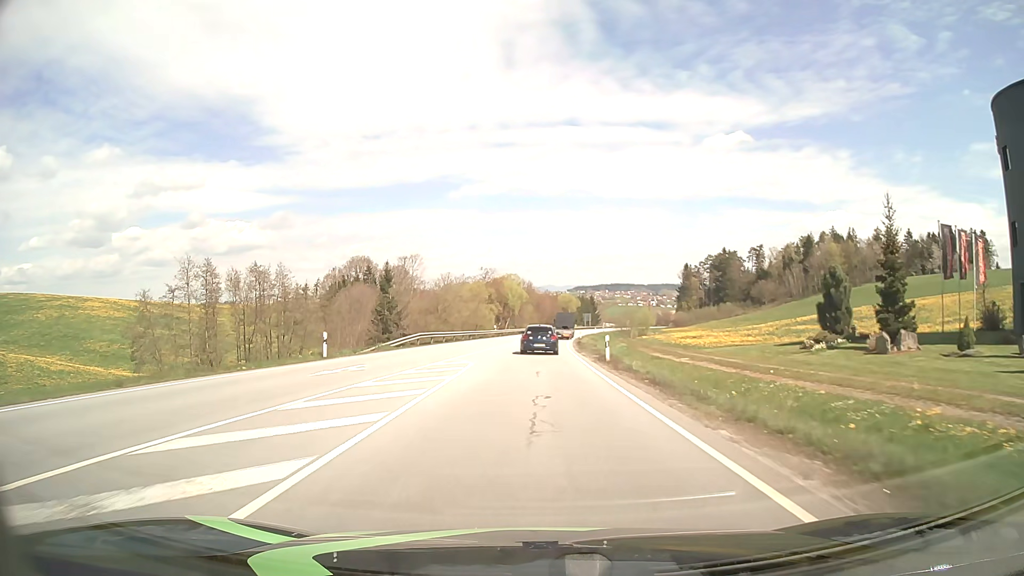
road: primary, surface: asphalt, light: Day
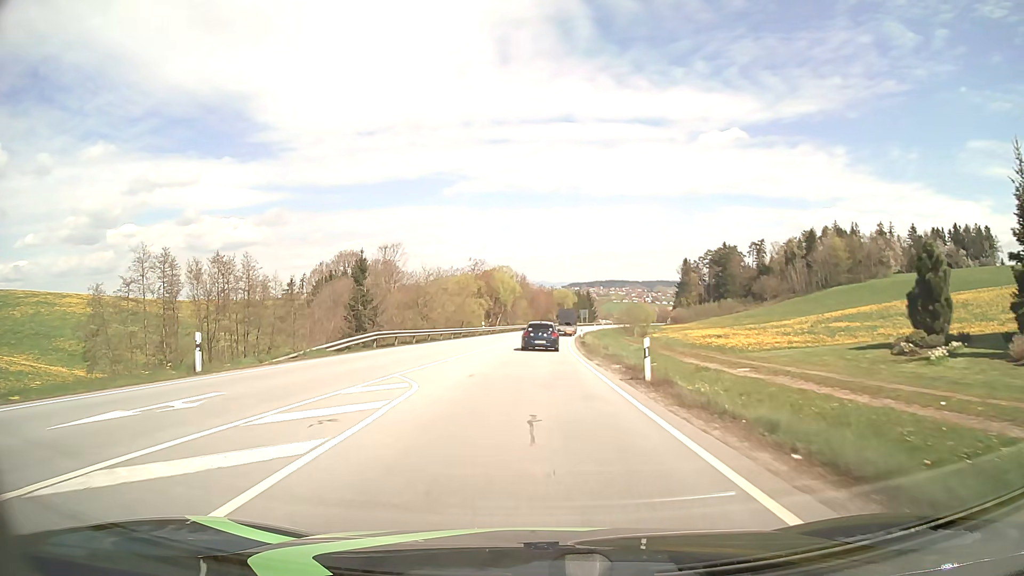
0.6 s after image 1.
(0.0, +10.3) m; 0°
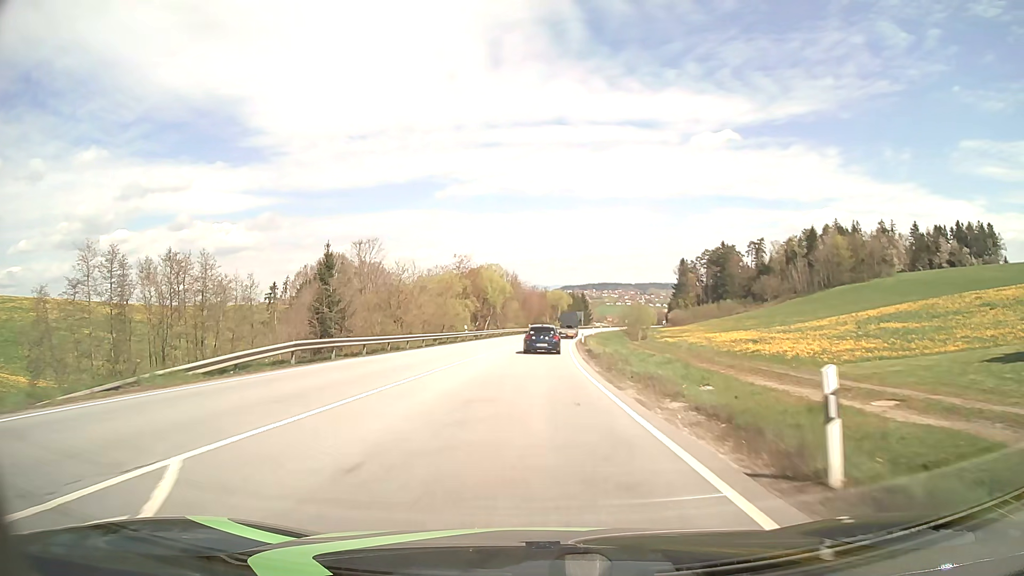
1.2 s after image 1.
(0.0, +10.3) m; +1°
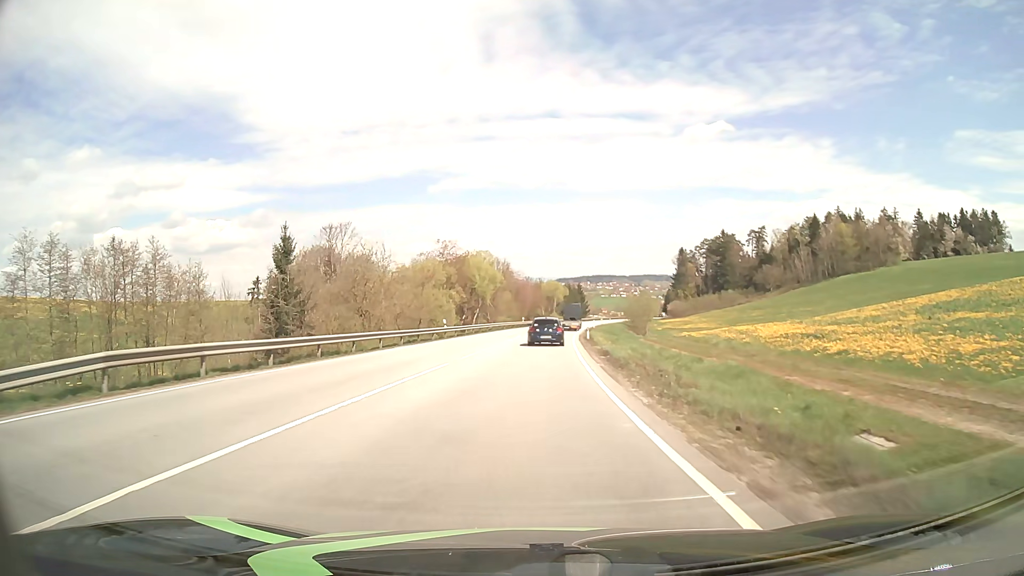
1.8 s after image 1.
(0.0, +10.4) m; 0°
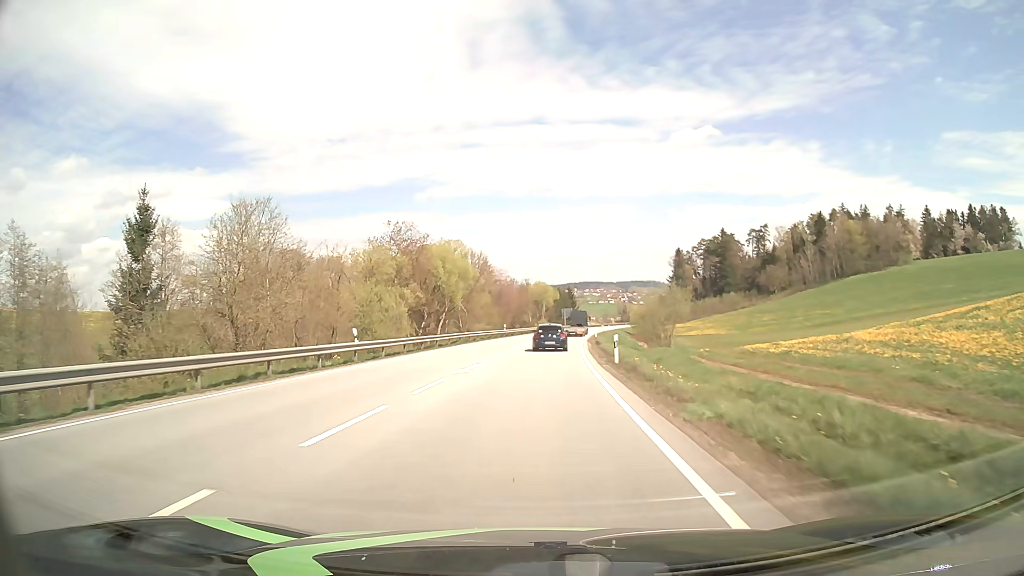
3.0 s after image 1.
(+0.3, +21.0) m; +1°
